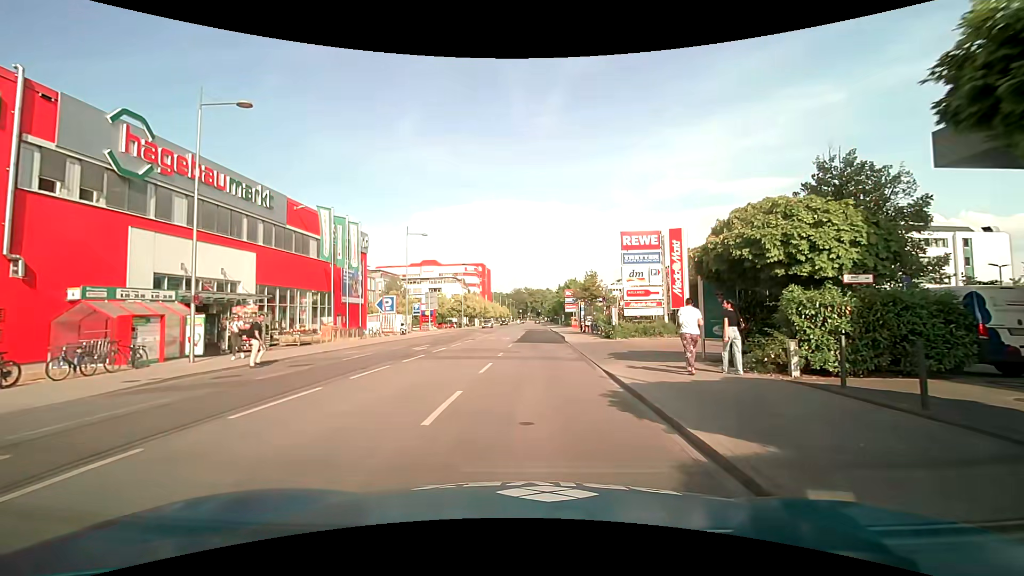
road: residential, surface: asphalt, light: Day
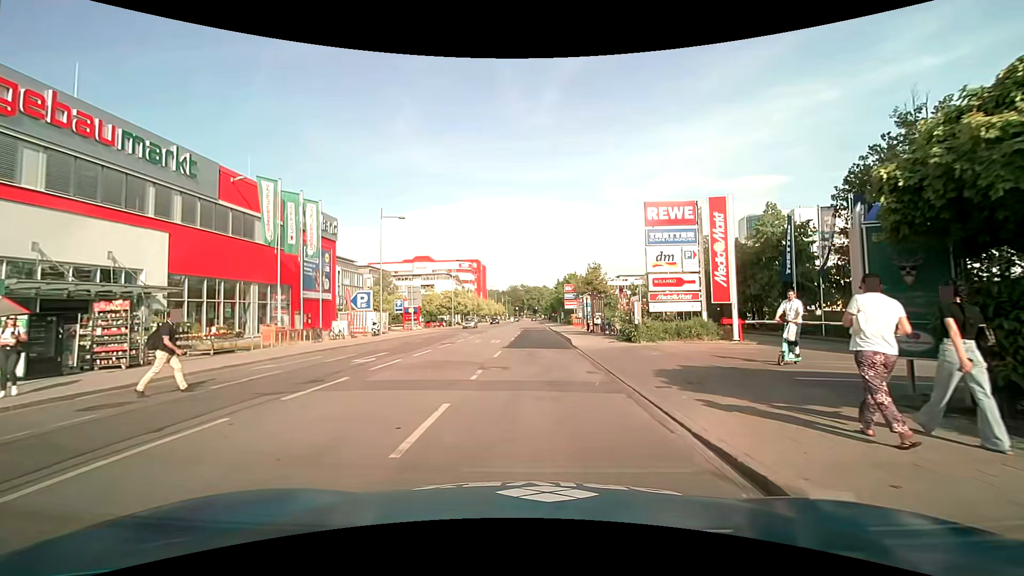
(+0.2, +7.4) m; +1°
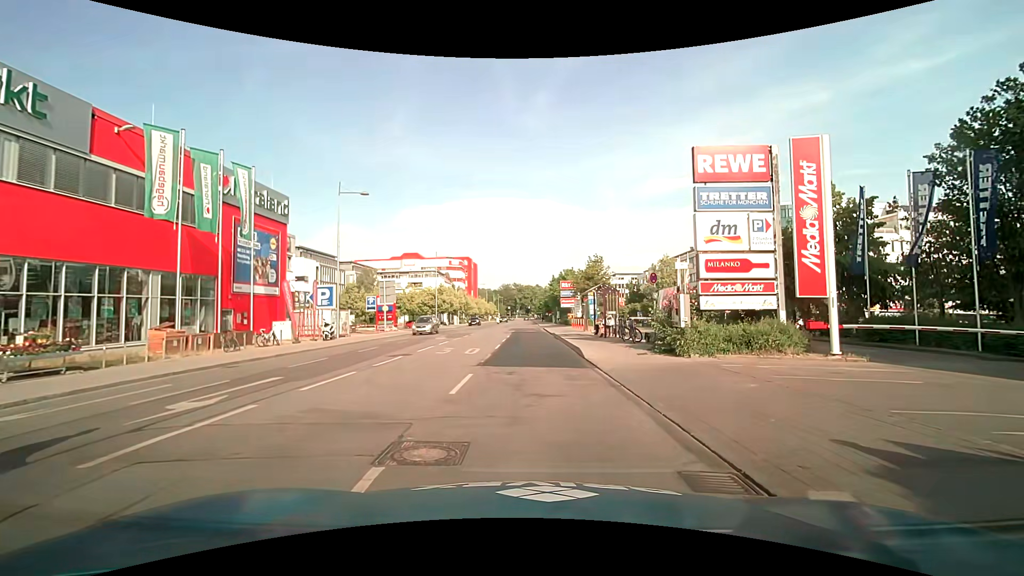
(+0.1, +7.7) m; +1°
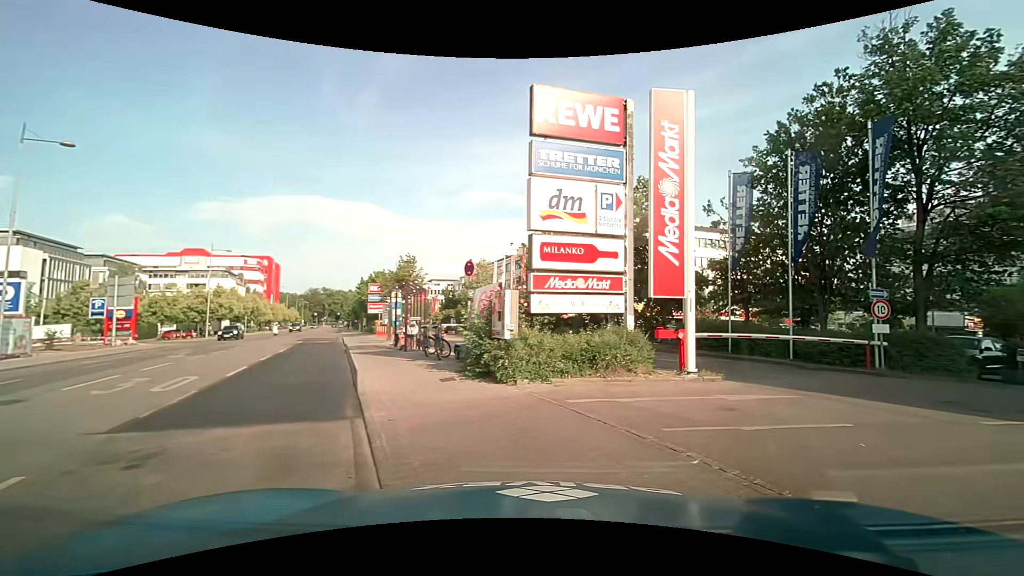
(+0.8, +5.8) m; +20°
